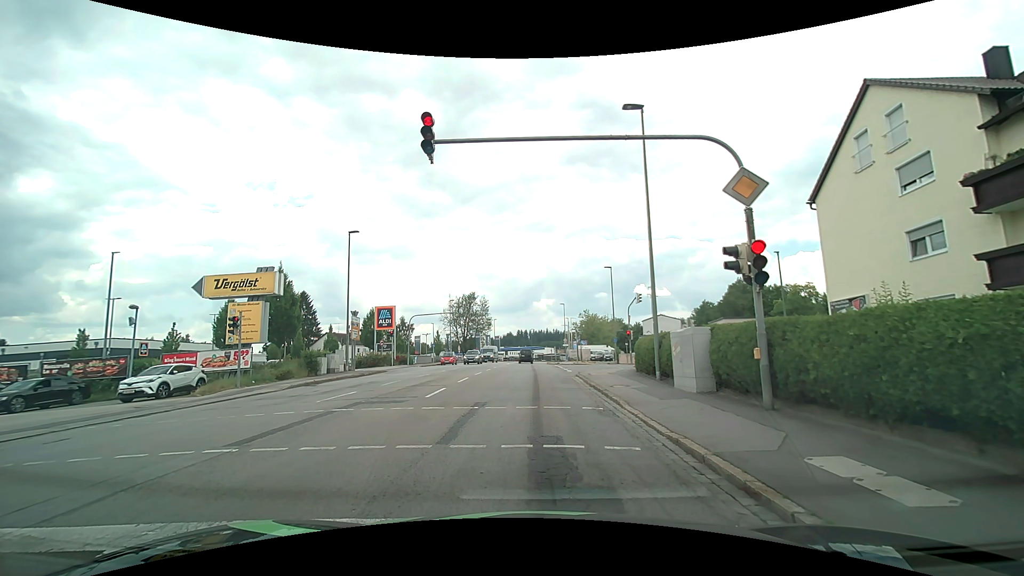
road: tertiary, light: Day
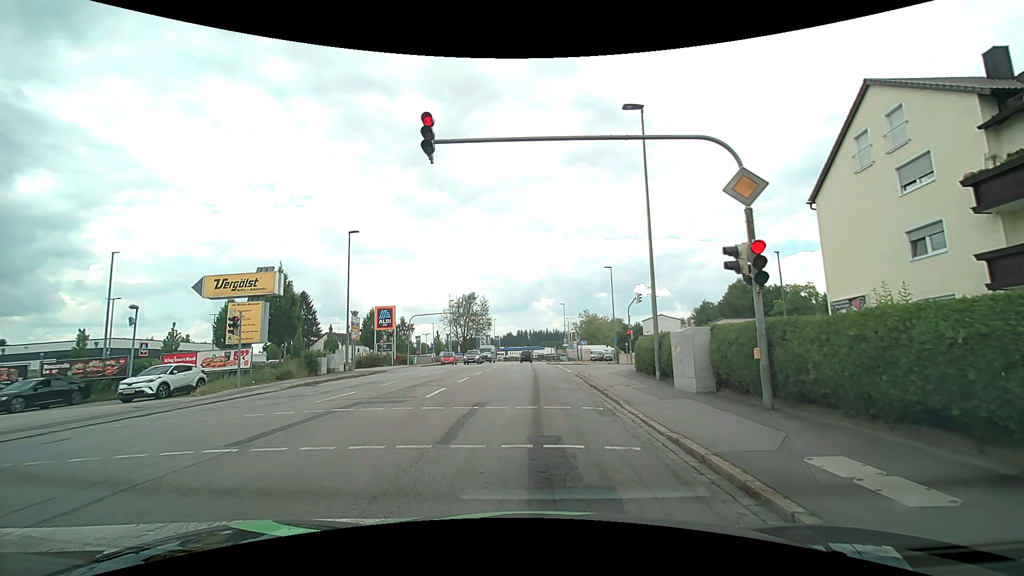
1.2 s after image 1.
(0.0, 0.0) m; 0°
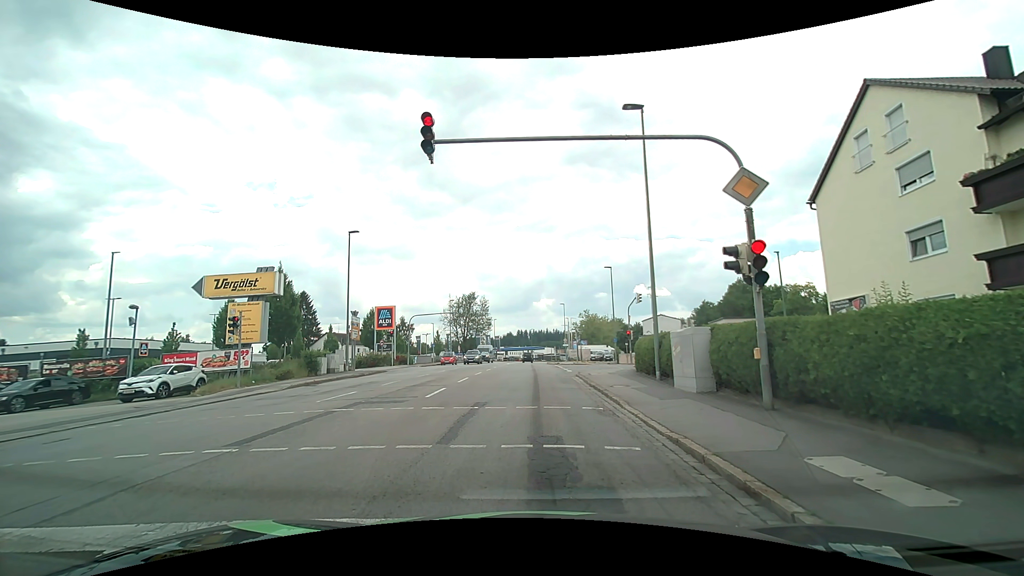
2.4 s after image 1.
(0.0, 0.0) m; 0°
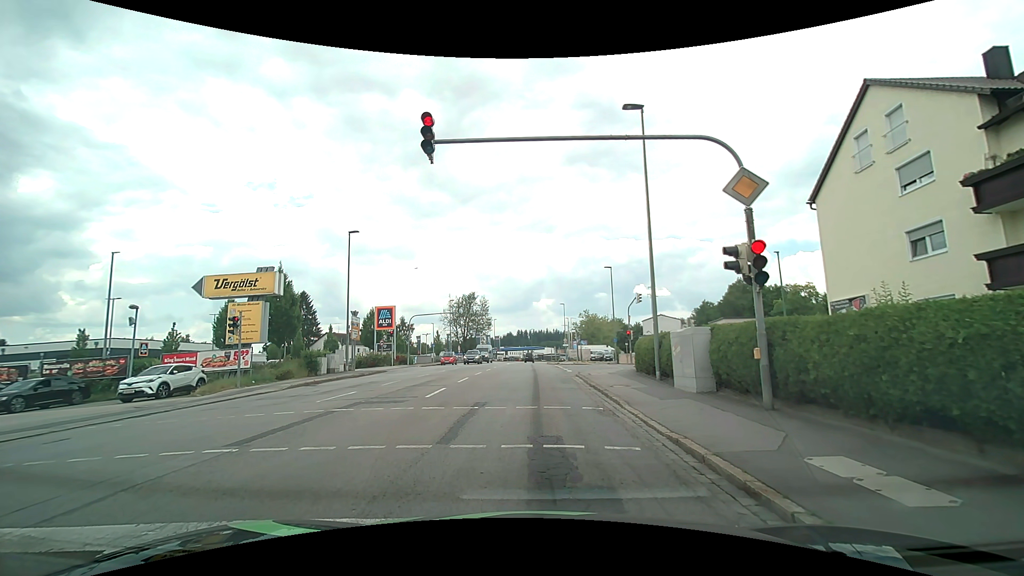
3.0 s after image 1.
(0.0, 0.0) m; 0°
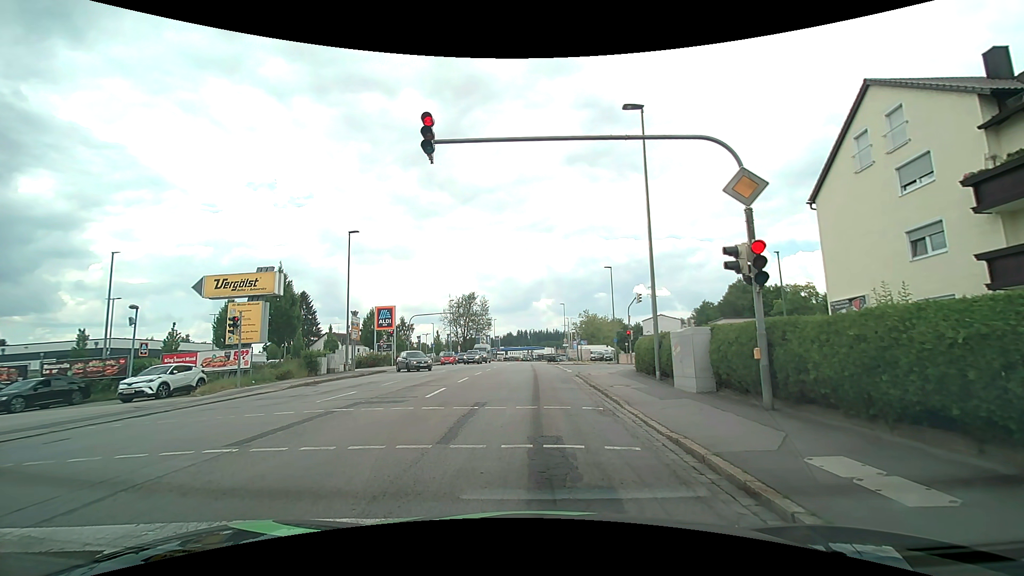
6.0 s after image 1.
(0.0, 0.0) m; 0°
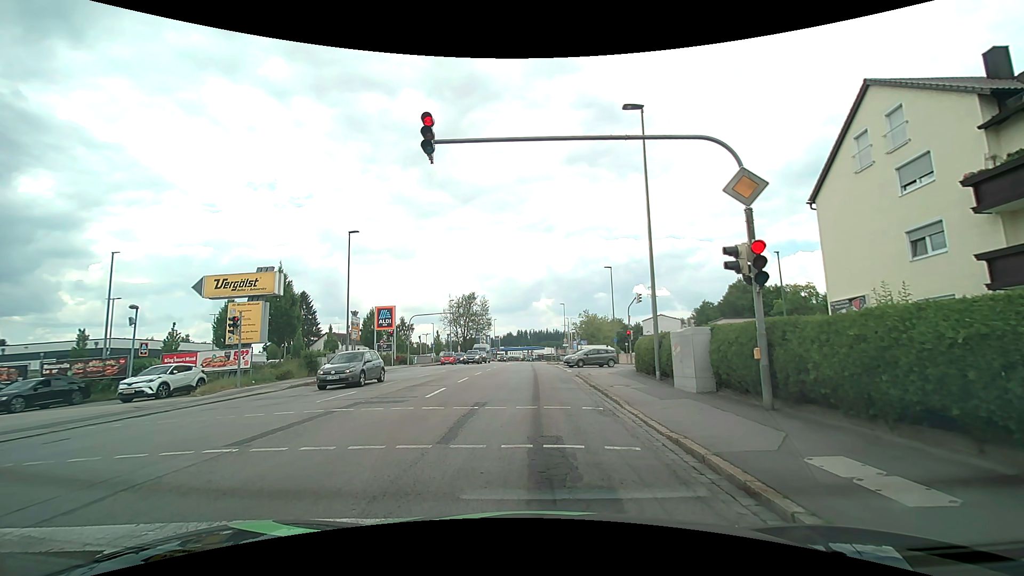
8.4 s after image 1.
(0.0, 0.0) m; 0°
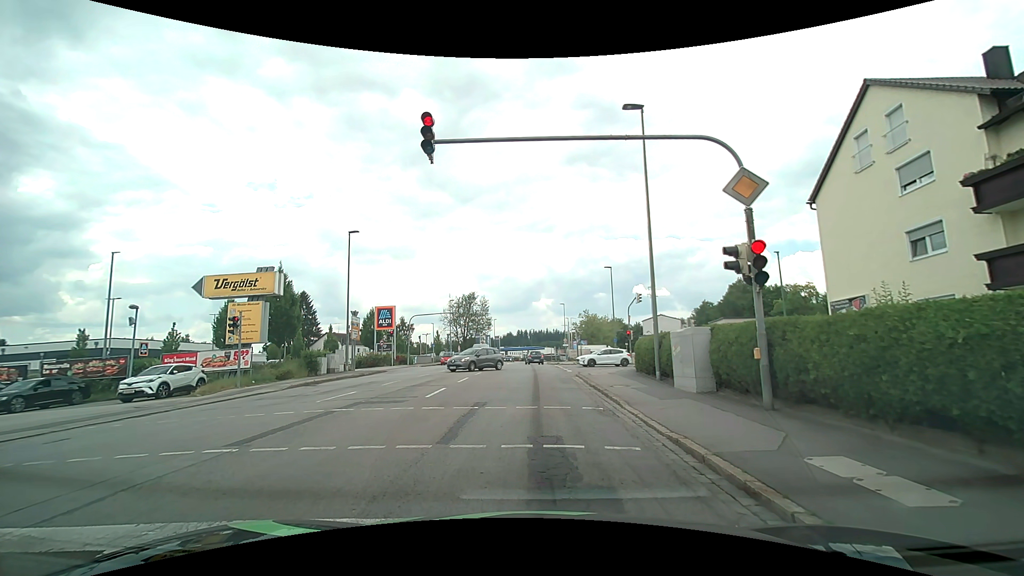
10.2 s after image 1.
(0.0, 0.0) m; 0°
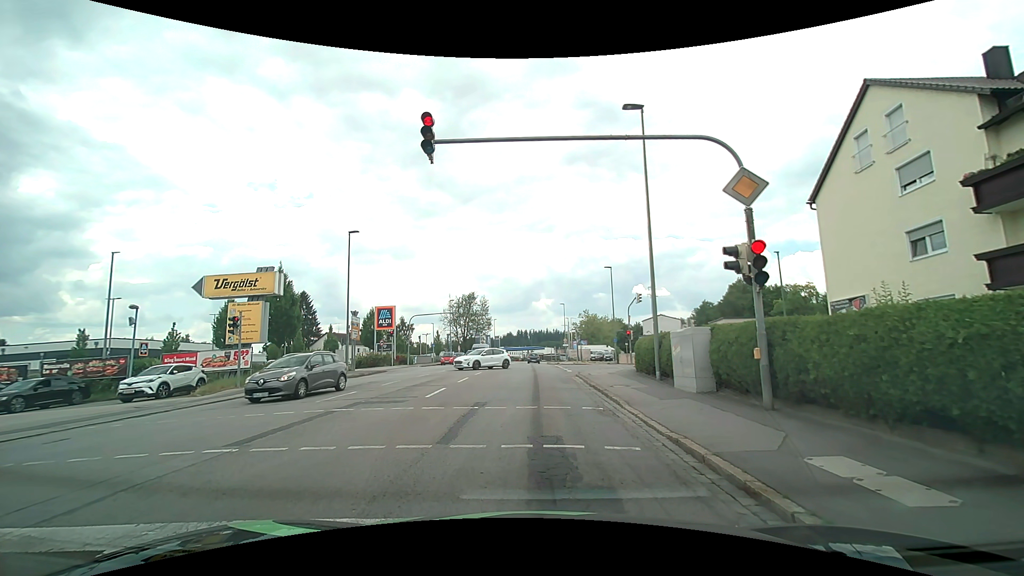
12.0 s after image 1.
(0.0, 0.0) m; 0°
(0, +10) (0, +20) (0, +30) (0, +40) (0, +50) (0, +60) (0, +70) (0, +80) (+1, +90) (+1, +100) m
